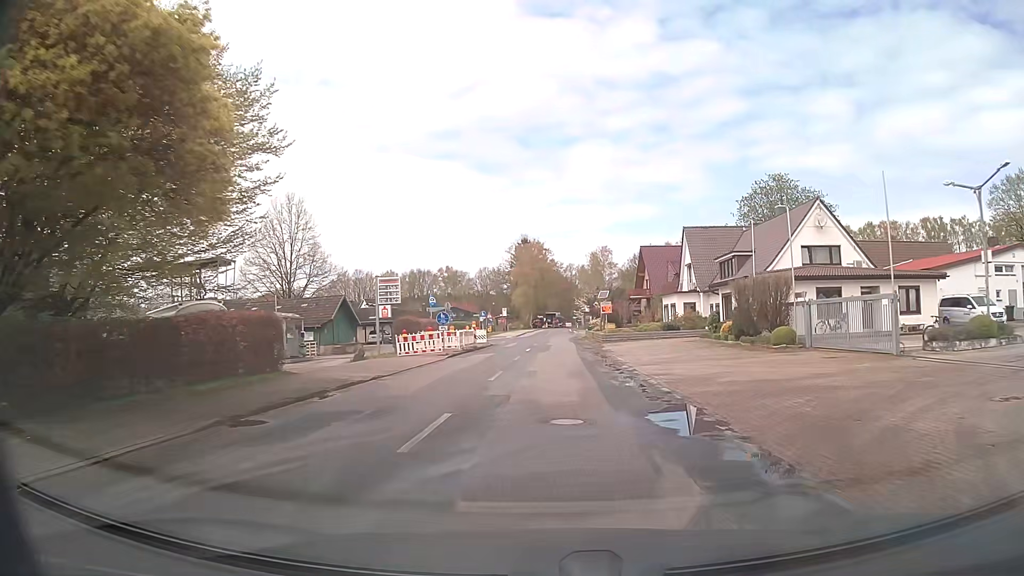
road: secondary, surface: asphalt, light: Day
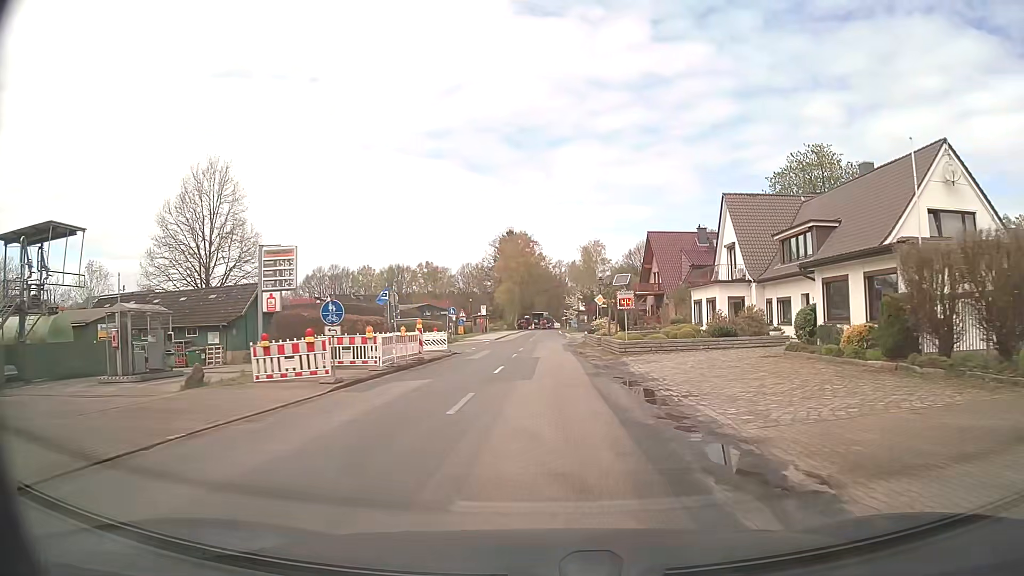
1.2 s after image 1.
(+0.1, +15.2) m; +1°
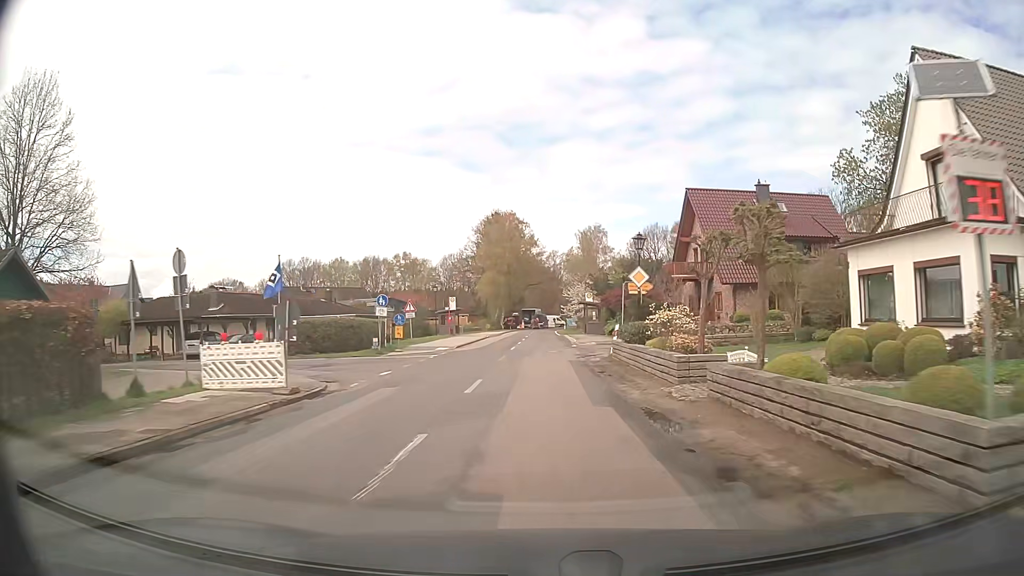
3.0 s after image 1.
(+0.1, +22.8) m; 0°
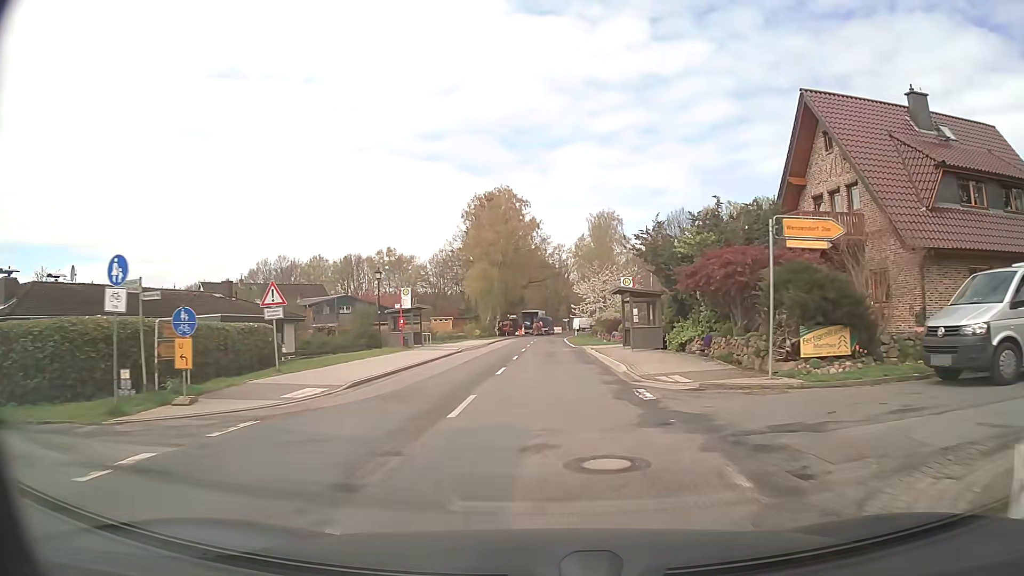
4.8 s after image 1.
(0.0, +22.8) m; 0°
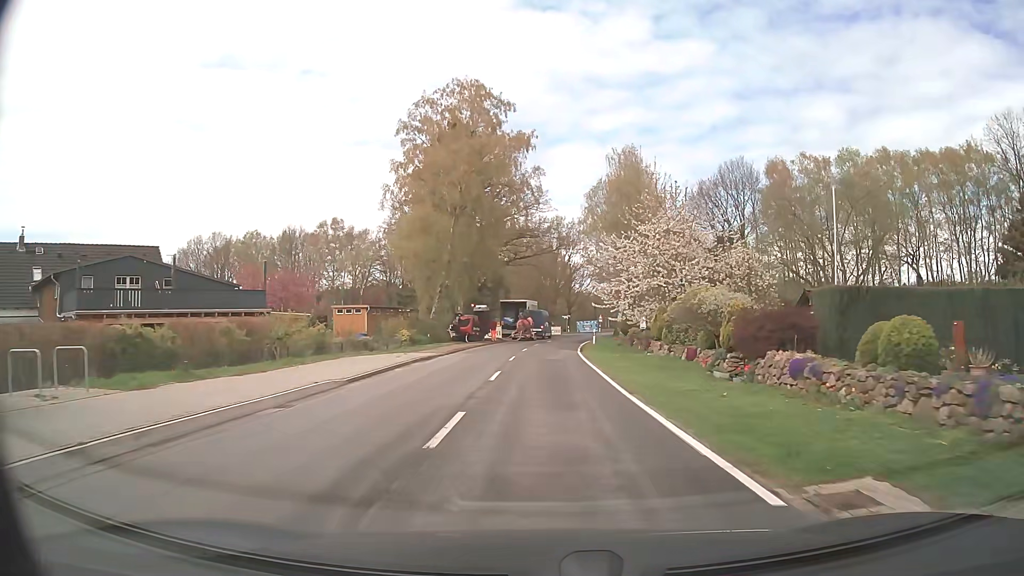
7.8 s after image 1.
(+0.3, +38.0) m; +1°
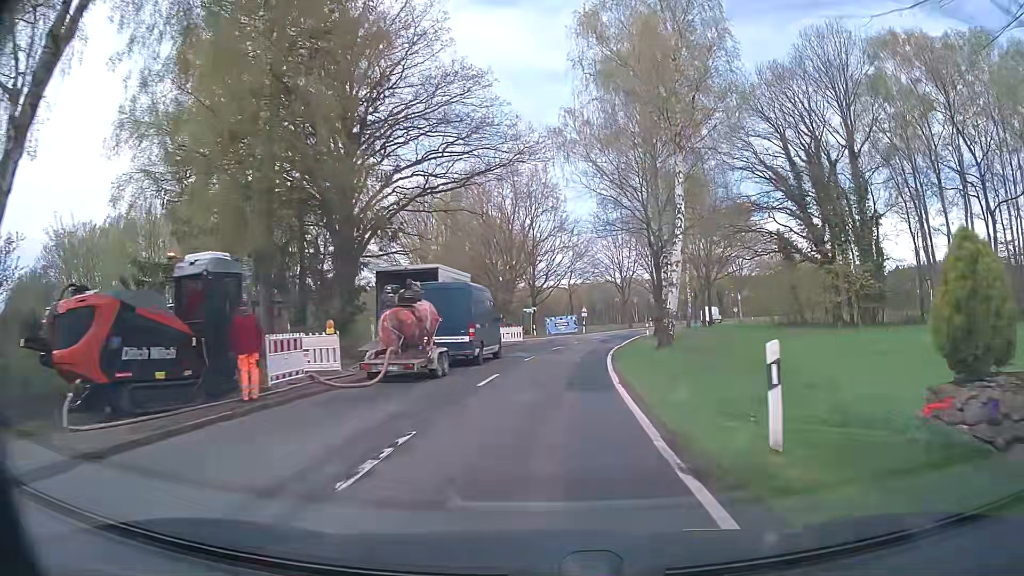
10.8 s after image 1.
(+0.8, +38.1) m; +4°
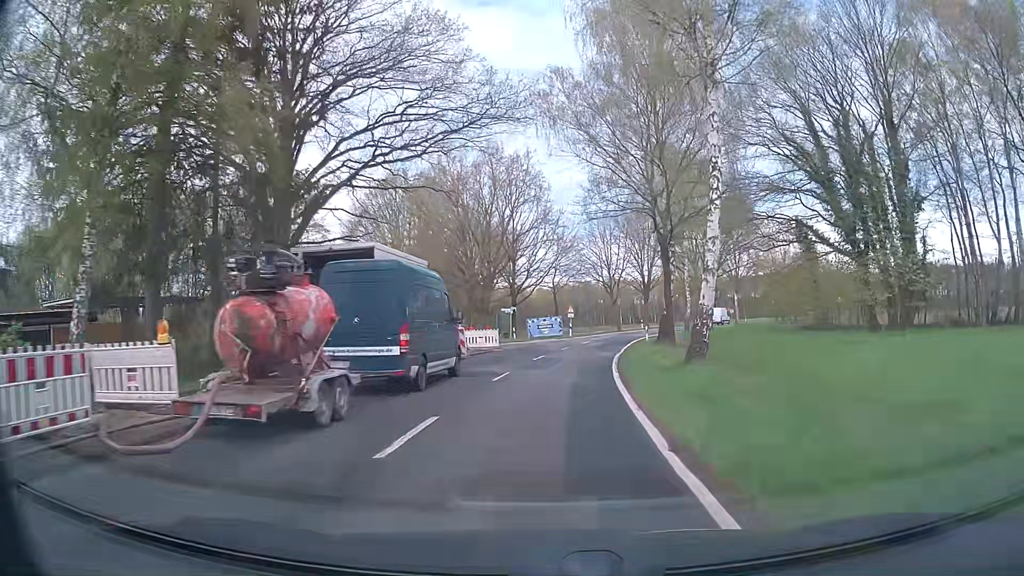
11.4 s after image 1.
(0.0, +7.6) m; 0°
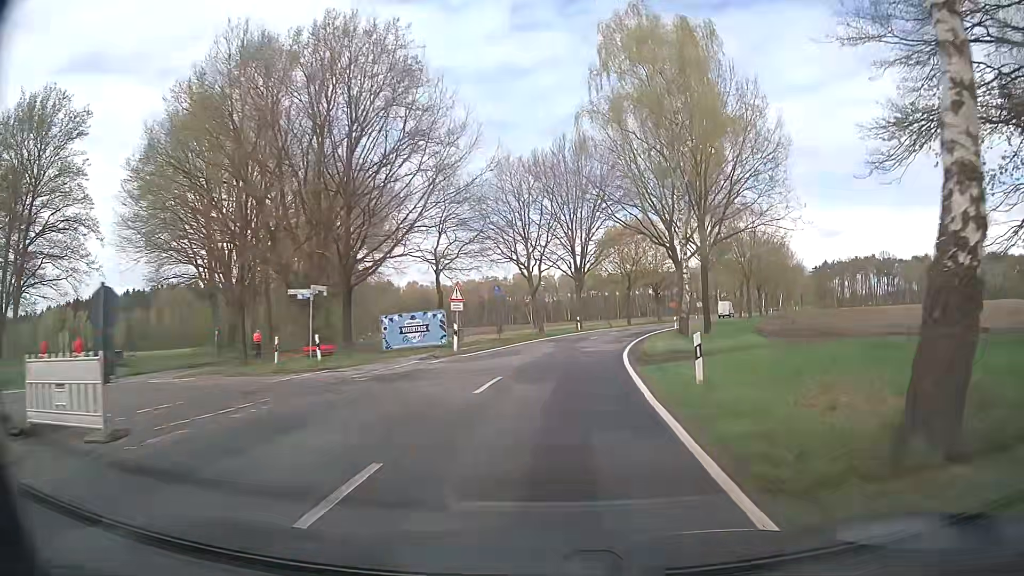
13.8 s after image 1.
(+2.1, +30.3) m; +8°
(0, +10) (+1, +20) (+2, +30) (+4, +40) (+6, +49) (+9, +59) (+12, +69) (+16, +78) (+20, +87) (+24, +96) m
